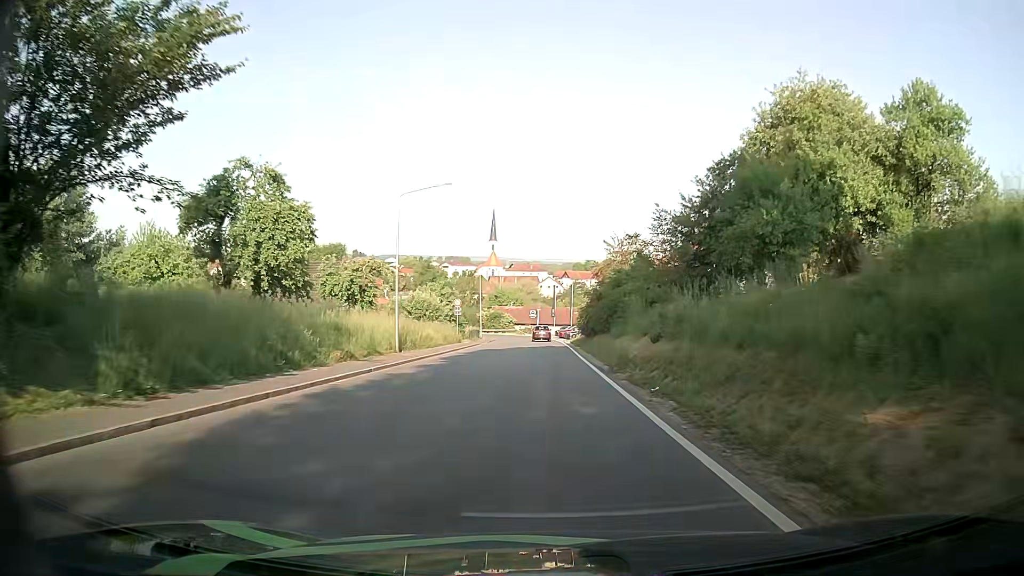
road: secondary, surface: asphalt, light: Day
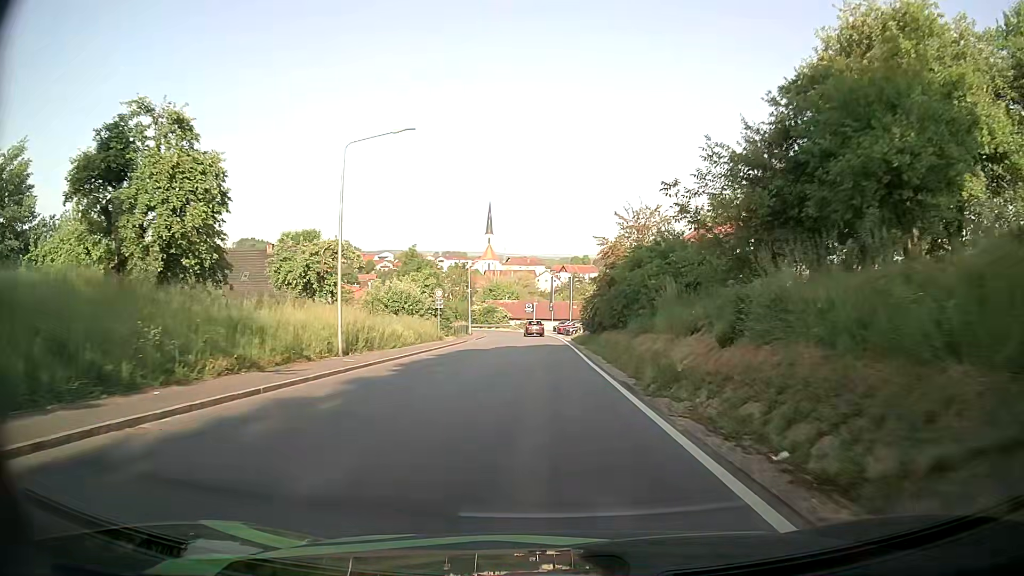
(+0.1, +8.1) m; +1°
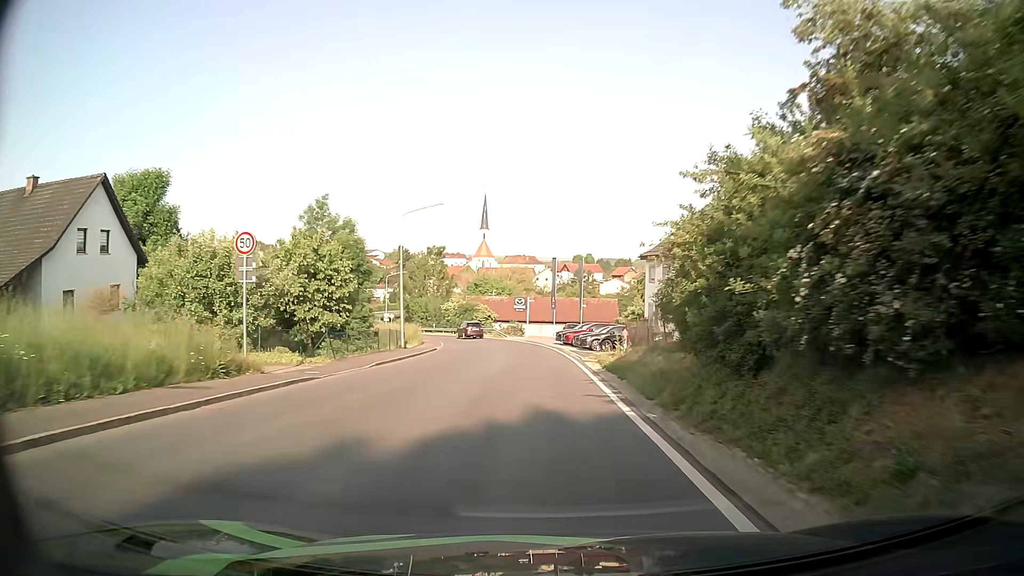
(-0.1, +31.1) m; 0°
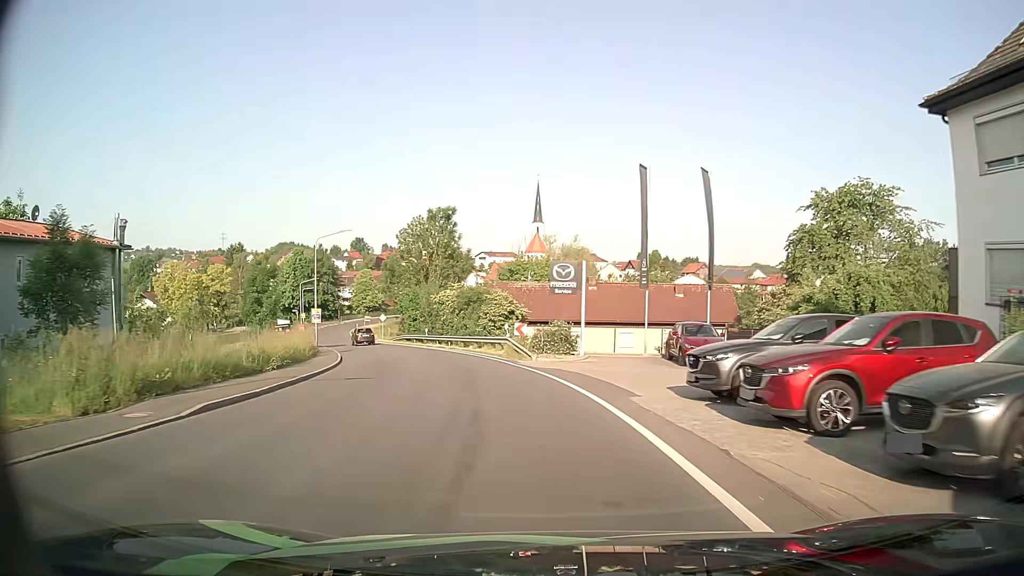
(-0.6, +38.1) m; -5°
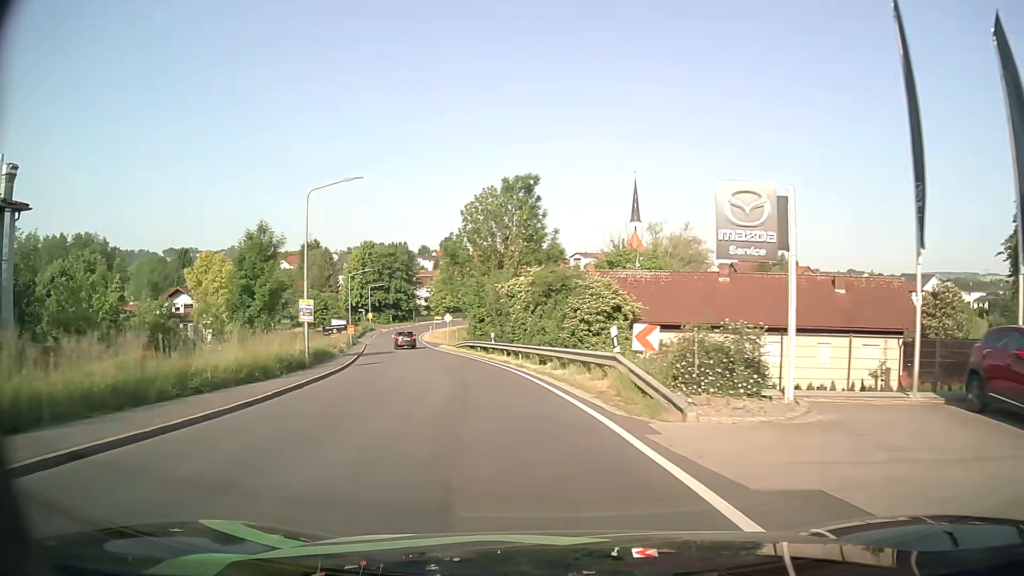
(-0.9, +15.9) m; -8°
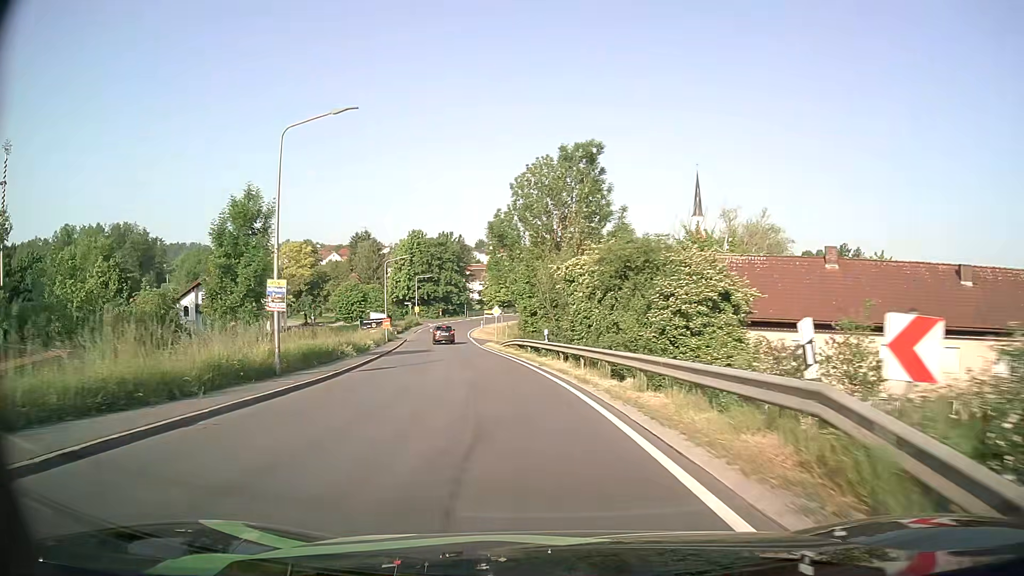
(-0.4, +8.4) m; -5°
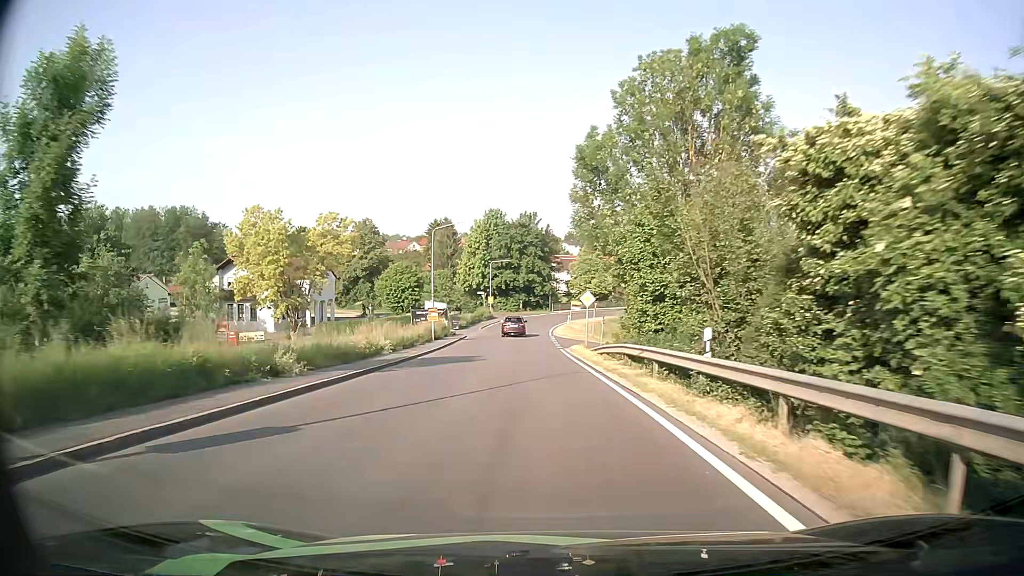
(-1.3, +17.1) m; -8°
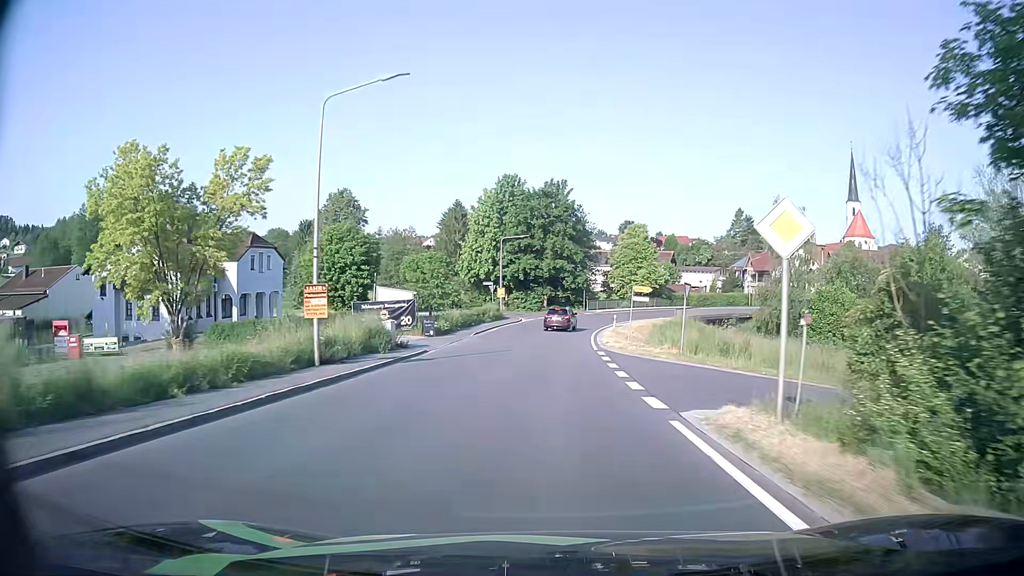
(-0.7, +26.5) m; -2°
(0, +10) (0, +20) (0, +30) (0, +40) (+1, +50) (+4, +60) (+7, +69) (+13, +77) (+20, +85) (+27, +91) m
